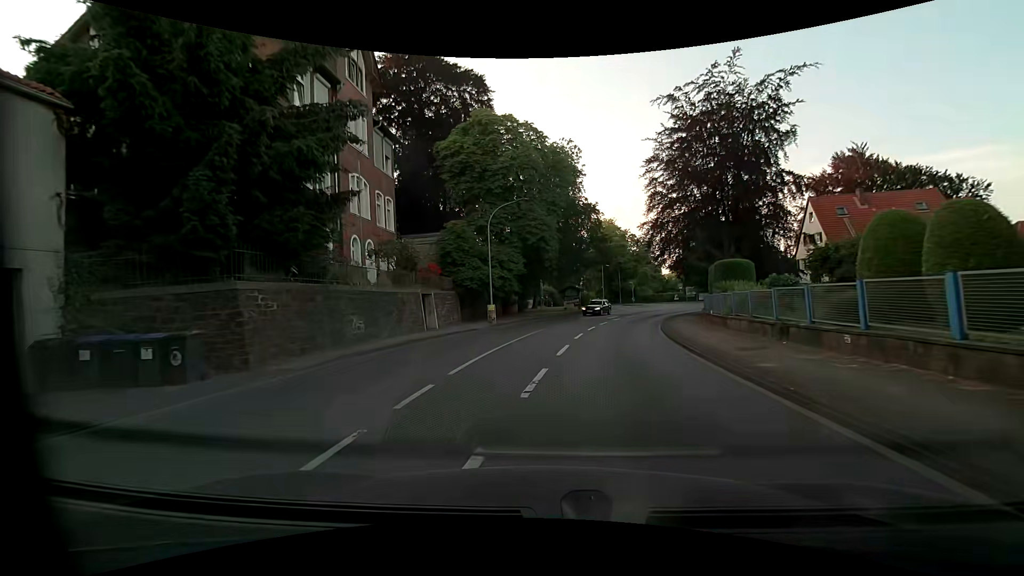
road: primary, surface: asphalt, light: Day
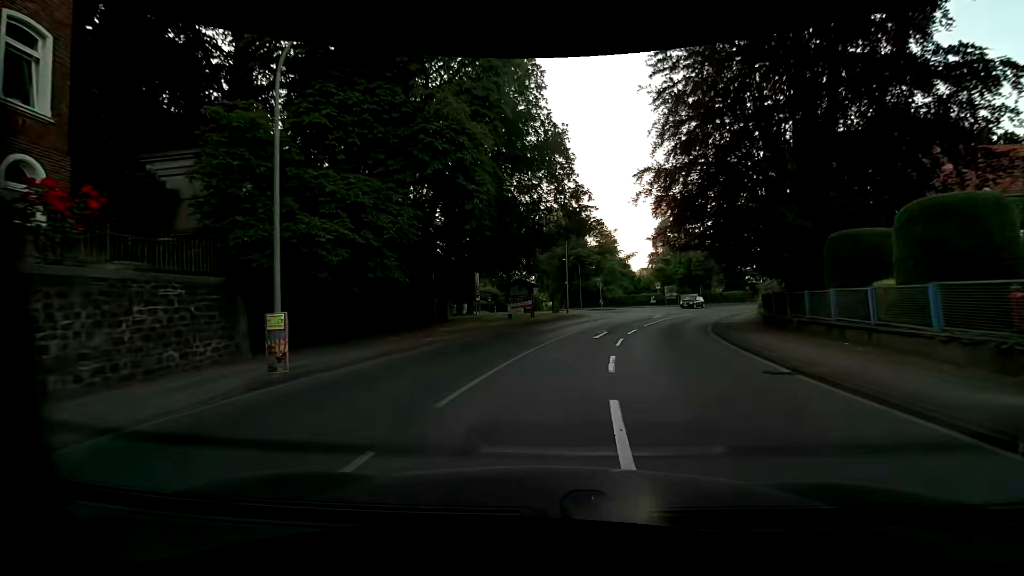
(+0.9, +21.3) m; +5°
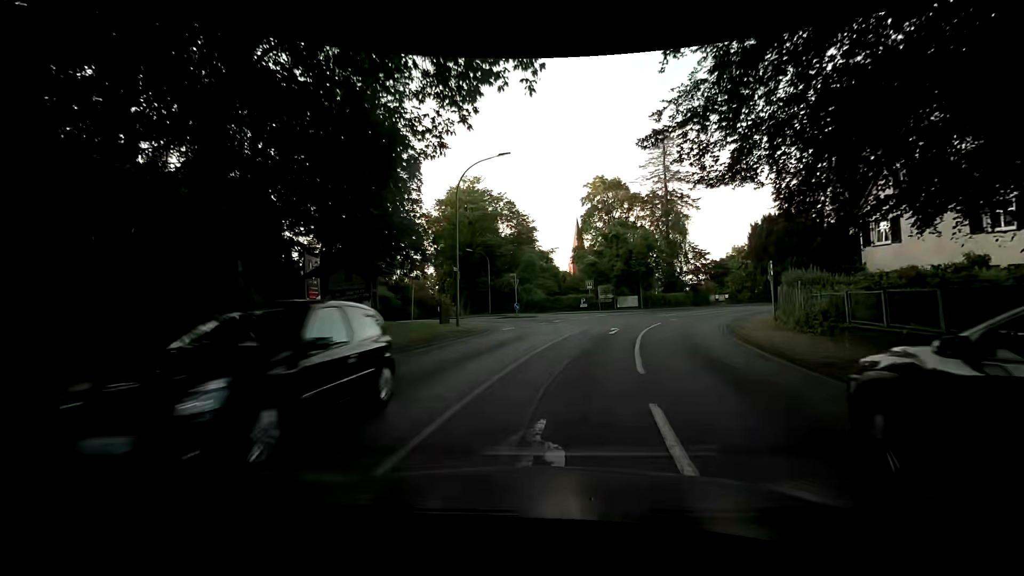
(+1.7, +18.3) m; +10°
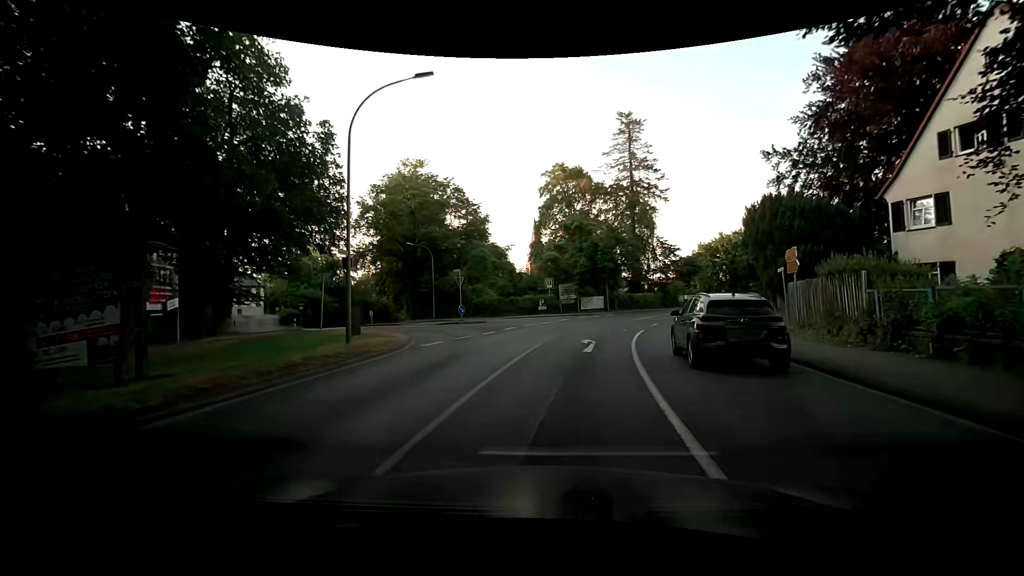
(+0.4, +7.7) m; +6°
(0, +10) (+2, +20) (+3, +30) (-3, +38) (-11, +44) (-17, +51) (-21, +60) (-24, +70) (-27, +79) (-29, +89) m
